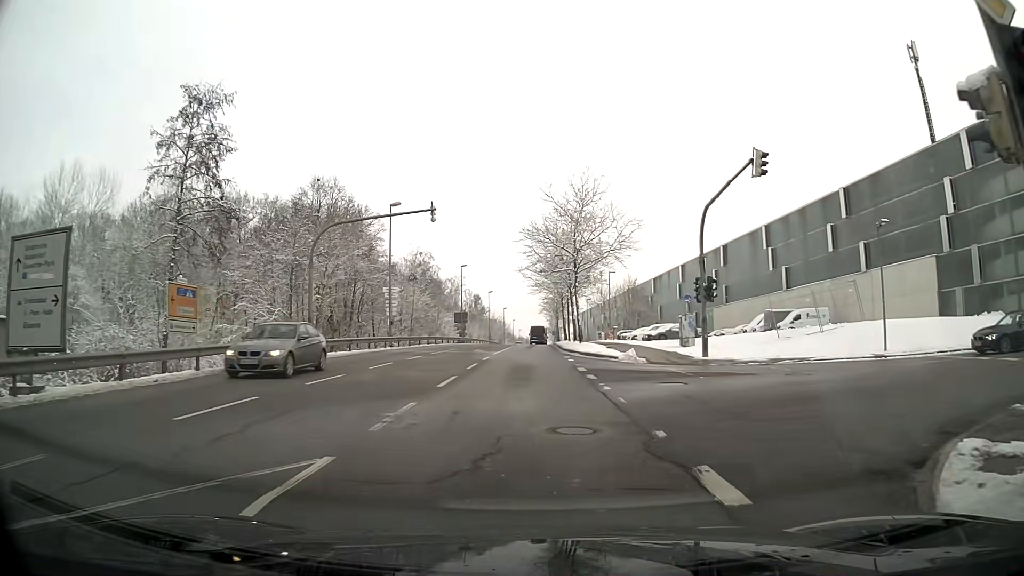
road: secondary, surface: asphalt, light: Day
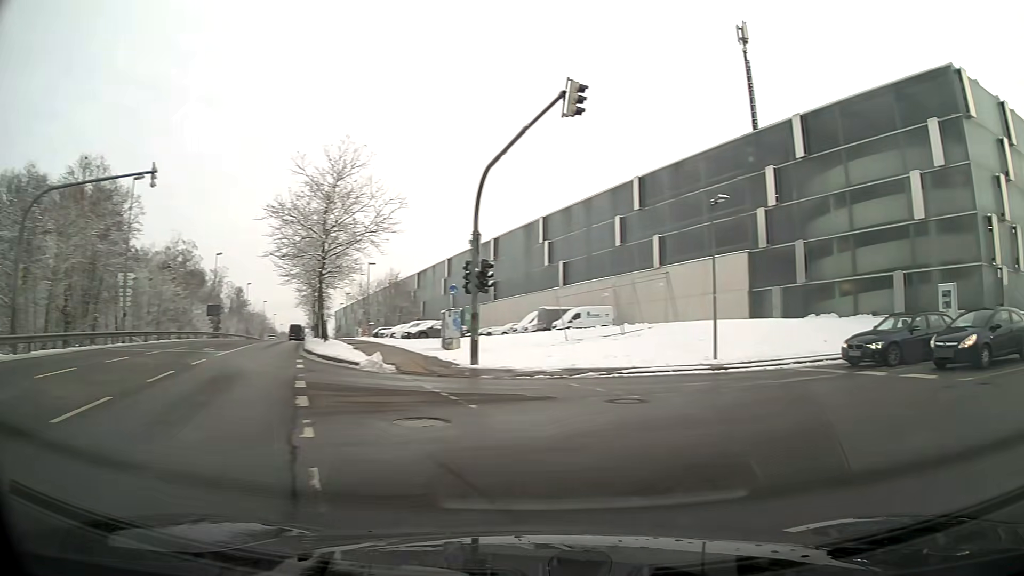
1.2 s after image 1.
(+1.0, +6.1) m; +23°
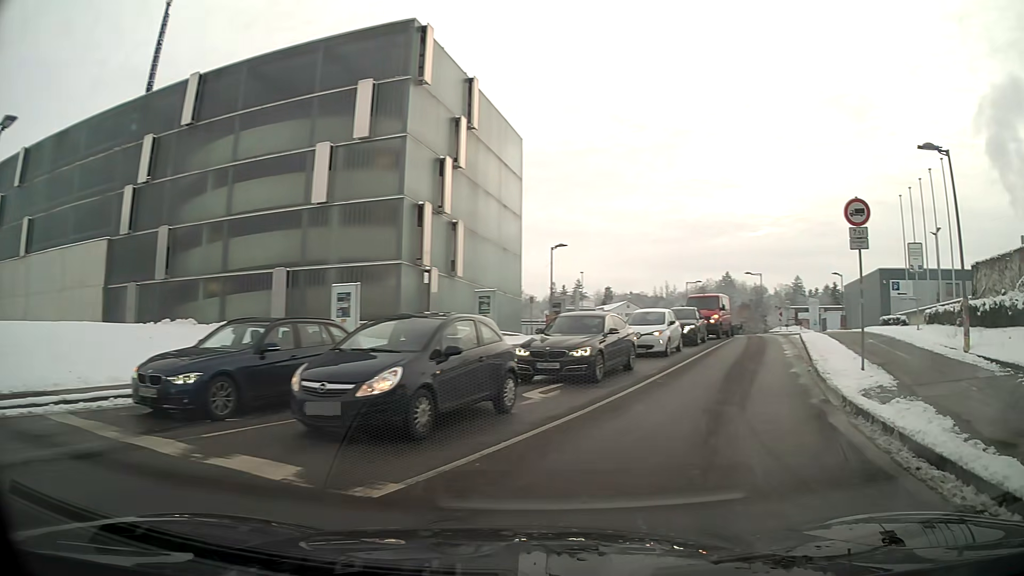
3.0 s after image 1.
(+4.3, +8.1) m; +51°
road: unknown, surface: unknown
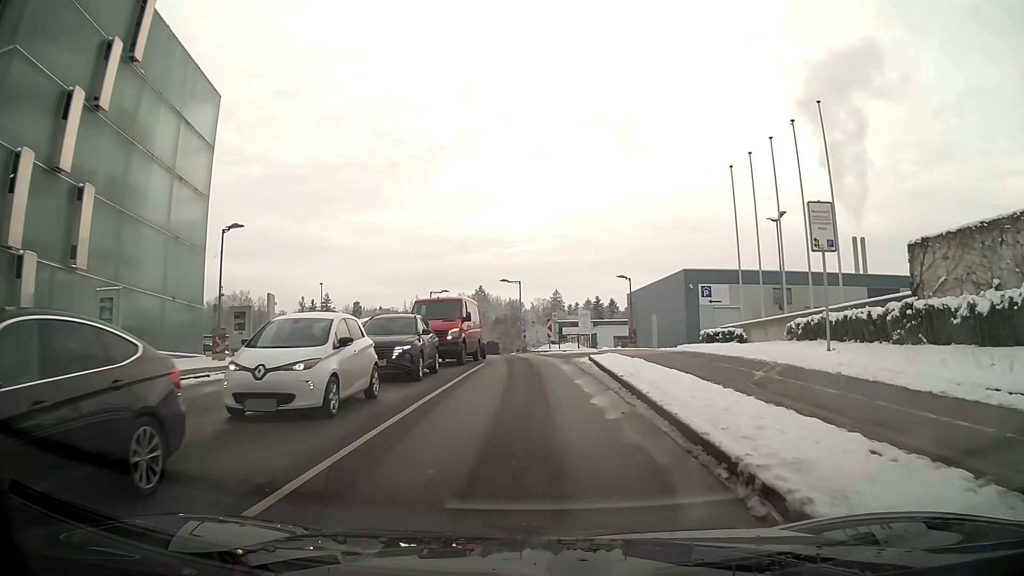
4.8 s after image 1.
(+2.3, +12.3) m; +15°
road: residential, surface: asphalt
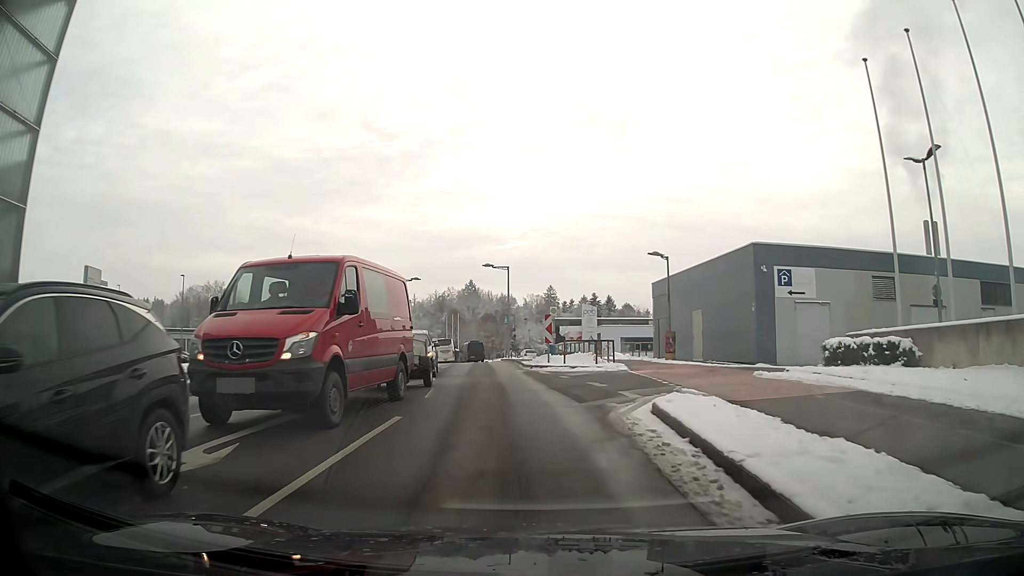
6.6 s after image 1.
(+0.2, +14.1) m; +1°
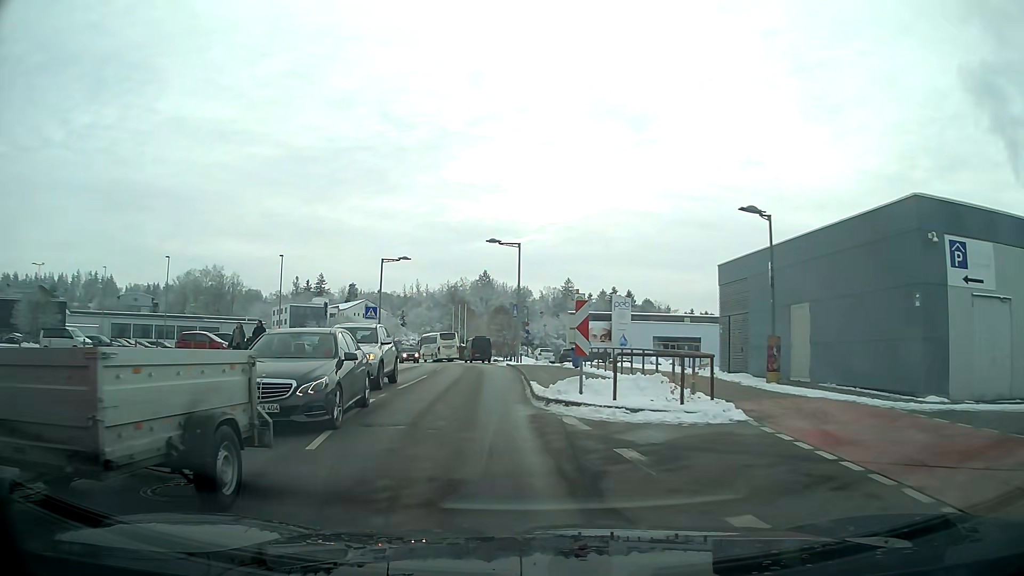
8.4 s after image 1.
(-0.1, +11.3) m; -3°
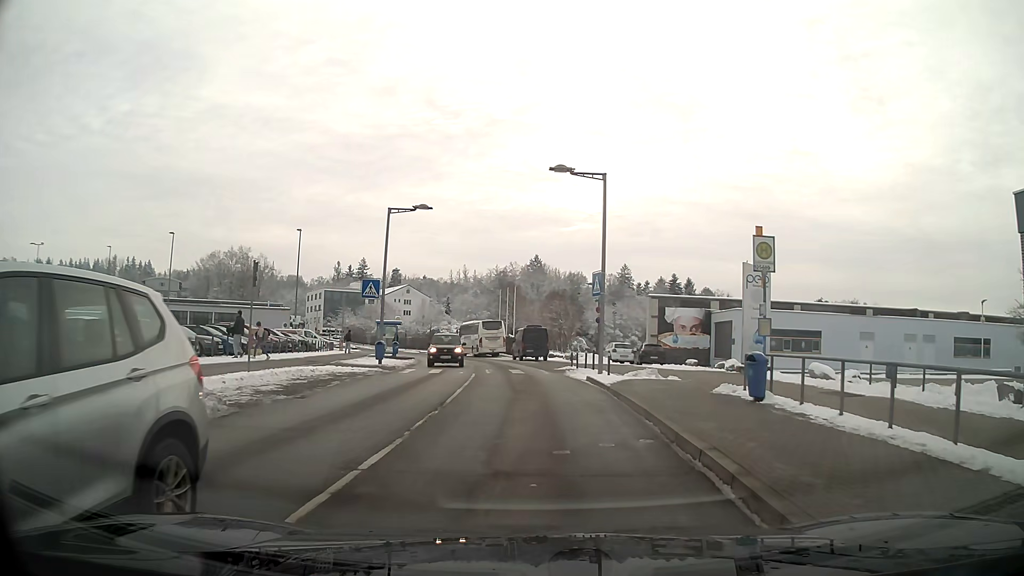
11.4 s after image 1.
(-1.1, +15.7) m; -3°
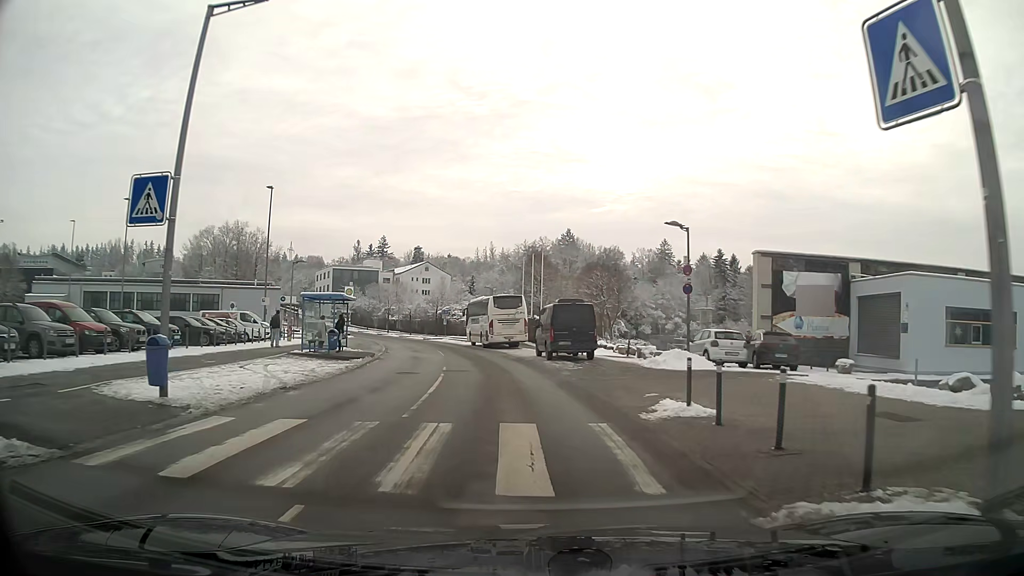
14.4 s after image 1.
(-0.3, +20.0) m; -3°
